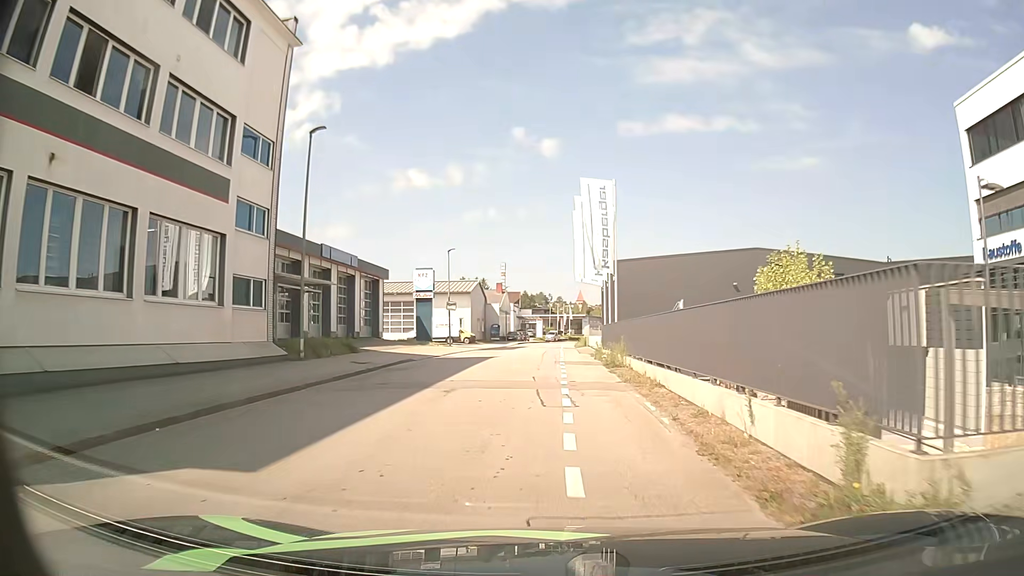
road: residential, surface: asphalt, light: Day
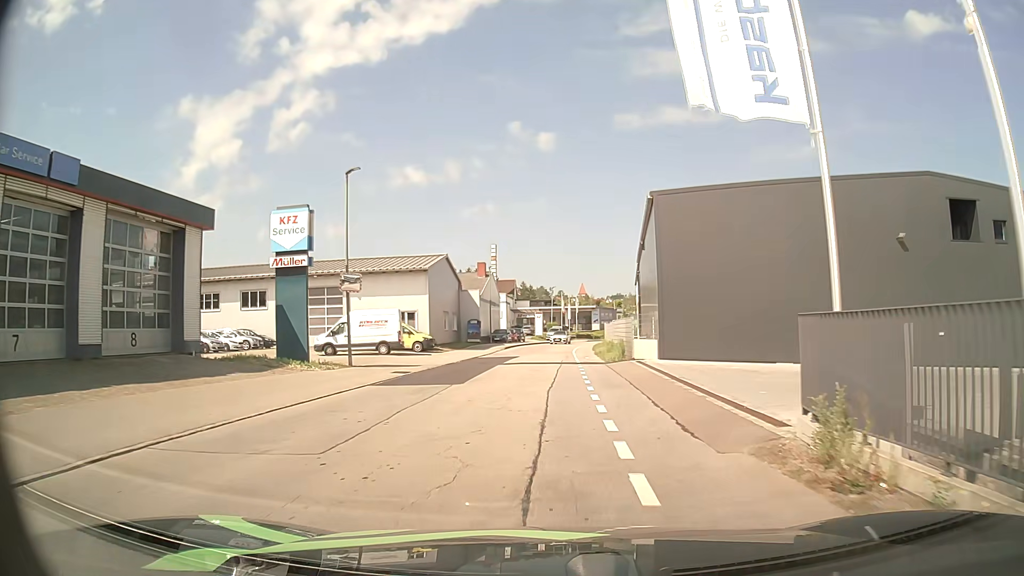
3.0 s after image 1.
(+0.1, +28.5) m; 0°
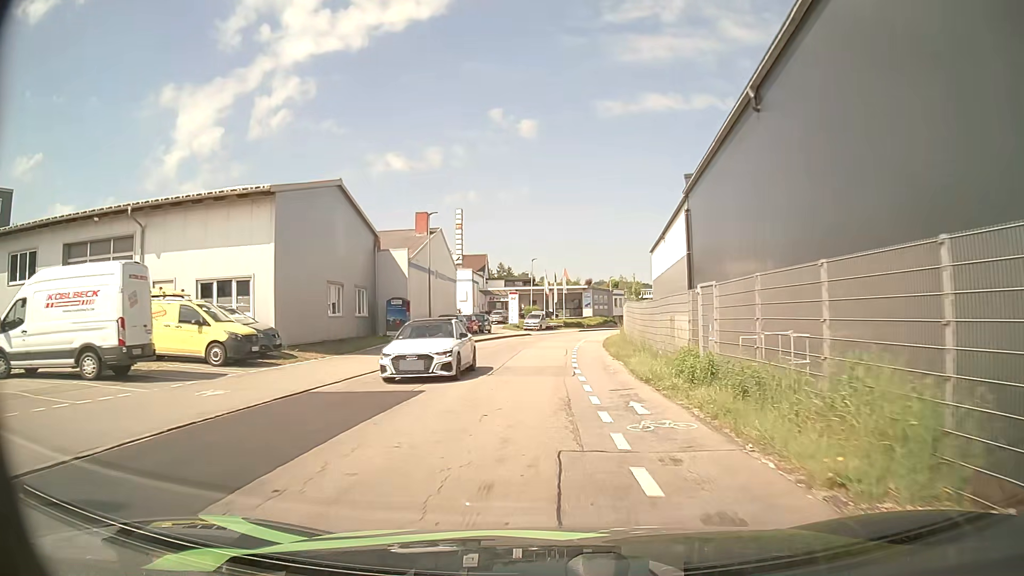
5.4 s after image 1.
(+0.3, +26.3) m; +1°
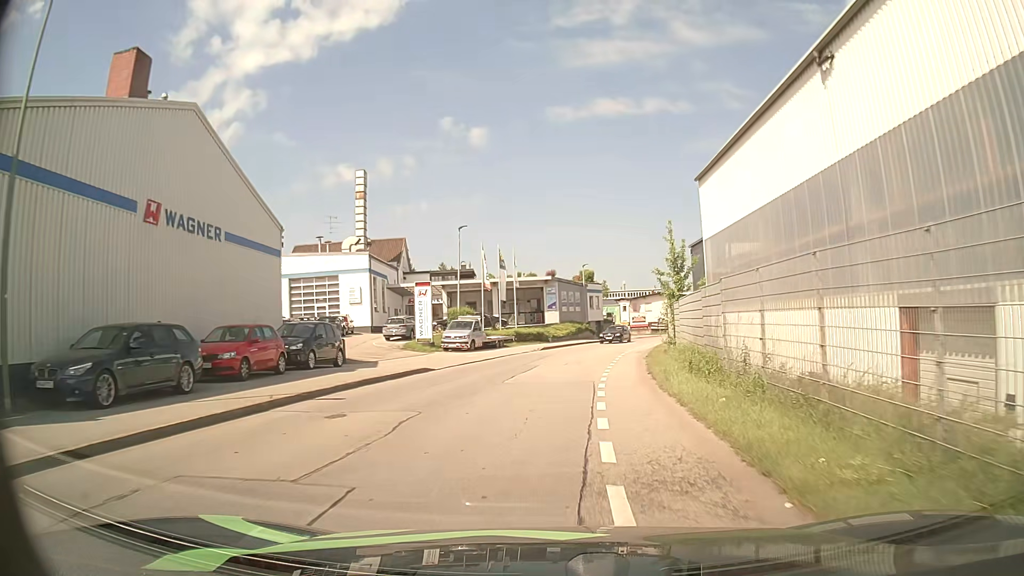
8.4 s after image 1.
(+1.2, +33.0) m; +4°
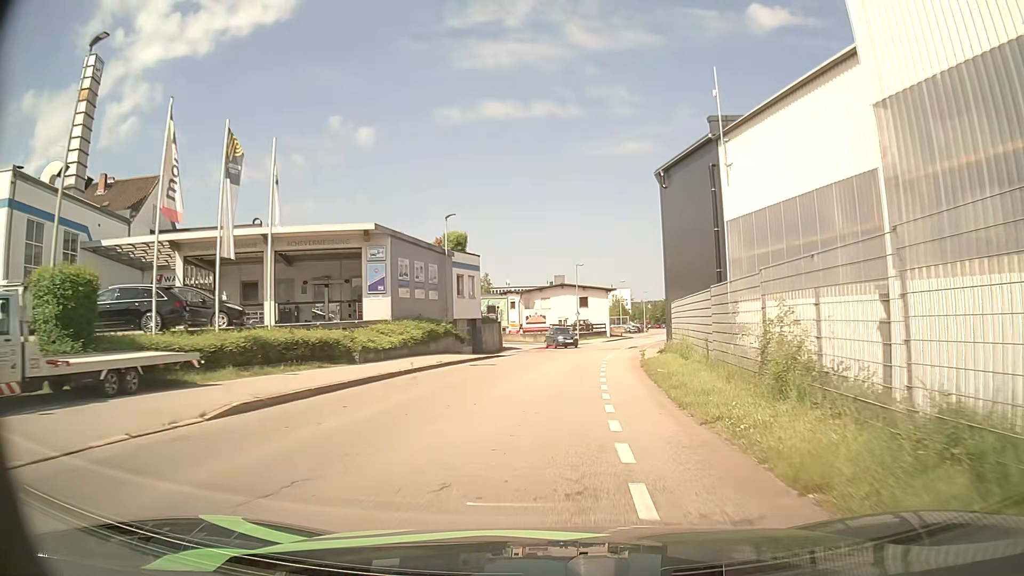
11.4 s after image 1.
(+2.4, +32.4) m; +10°
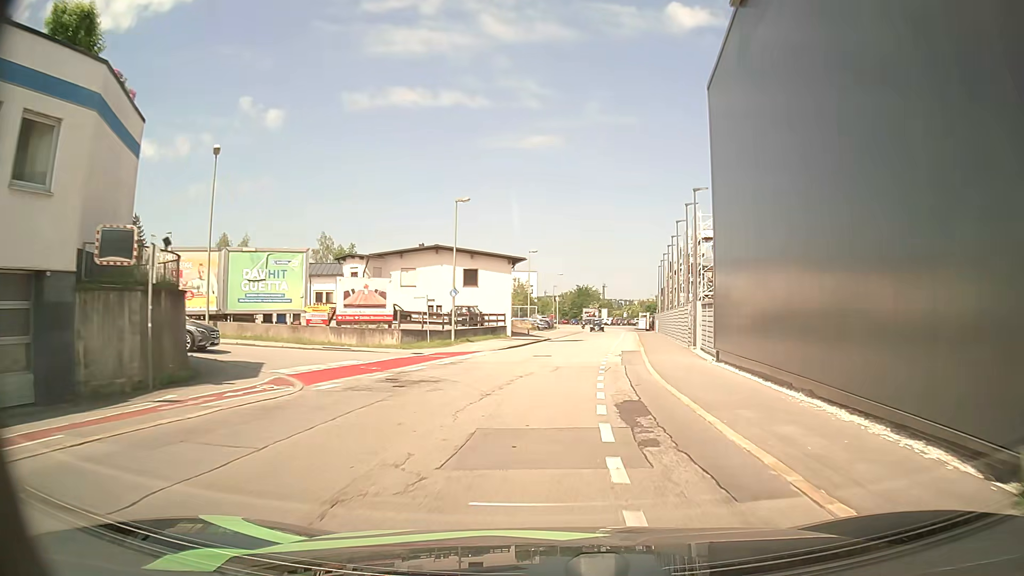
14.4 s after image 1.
(+2.3, +33.5) m; +8°
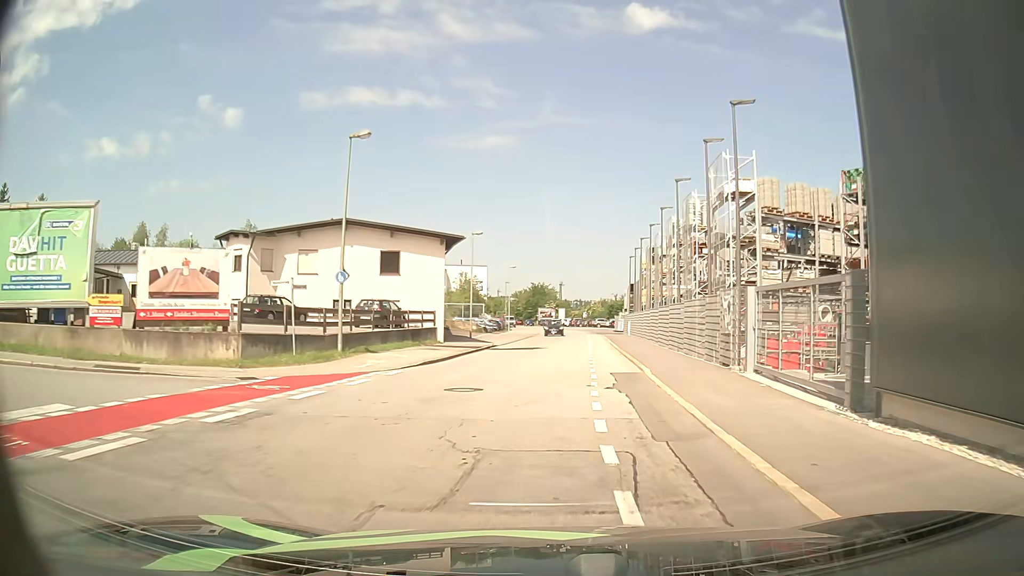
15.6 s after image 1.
(+0.6, +13.5) m; +4°
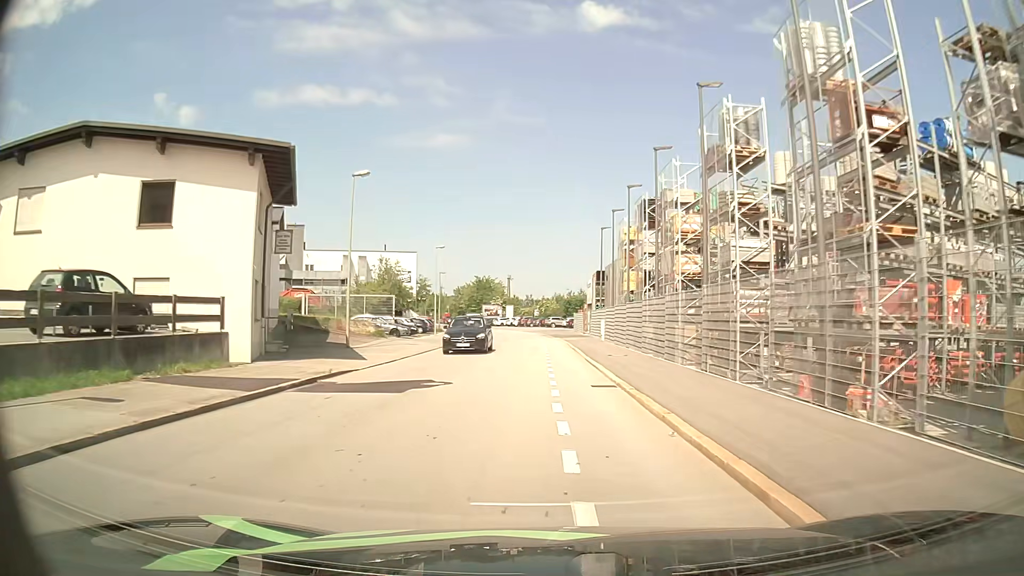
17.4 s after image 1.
(+0.7, +20.5) m; +4°
(0, +10) (0, +20) (0, +30) (0, +40) (-1, +50) (-1, +60) (-2, +70) (-4, +80) (-6, +90) (-8, +99) m
